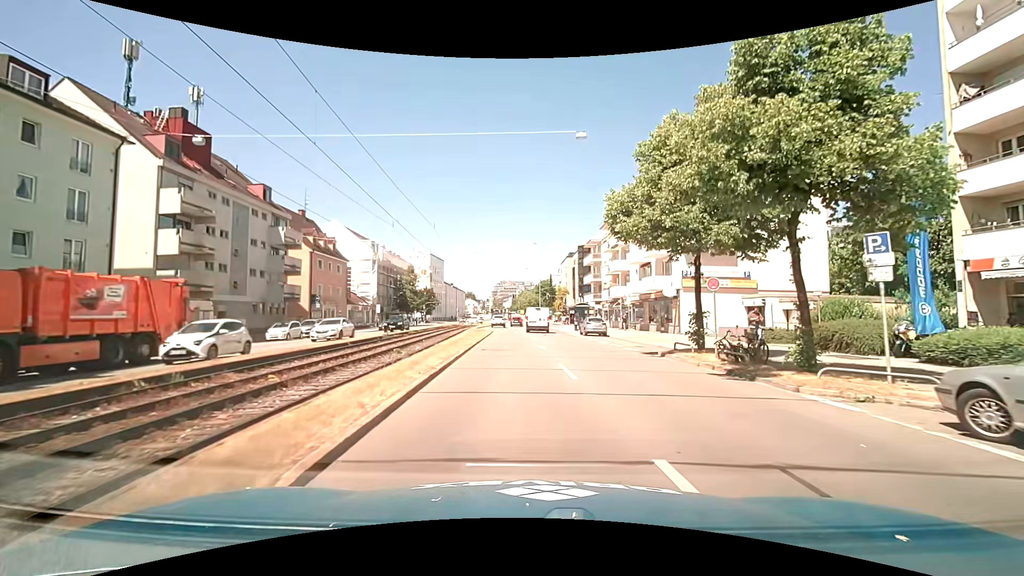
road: primary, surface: asphalt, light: Day
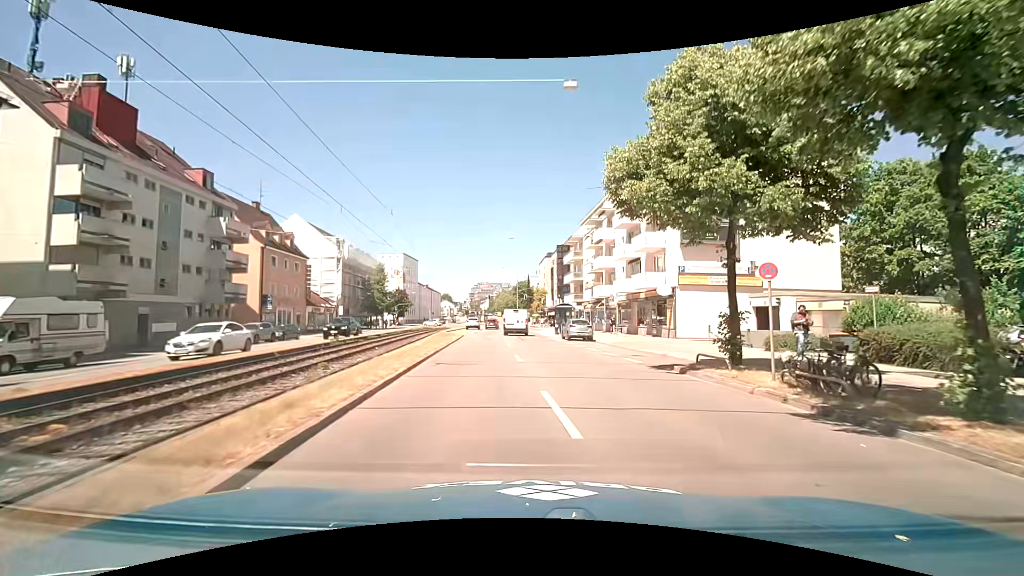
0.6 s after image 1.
(+0.1, +5.1) m; +2°
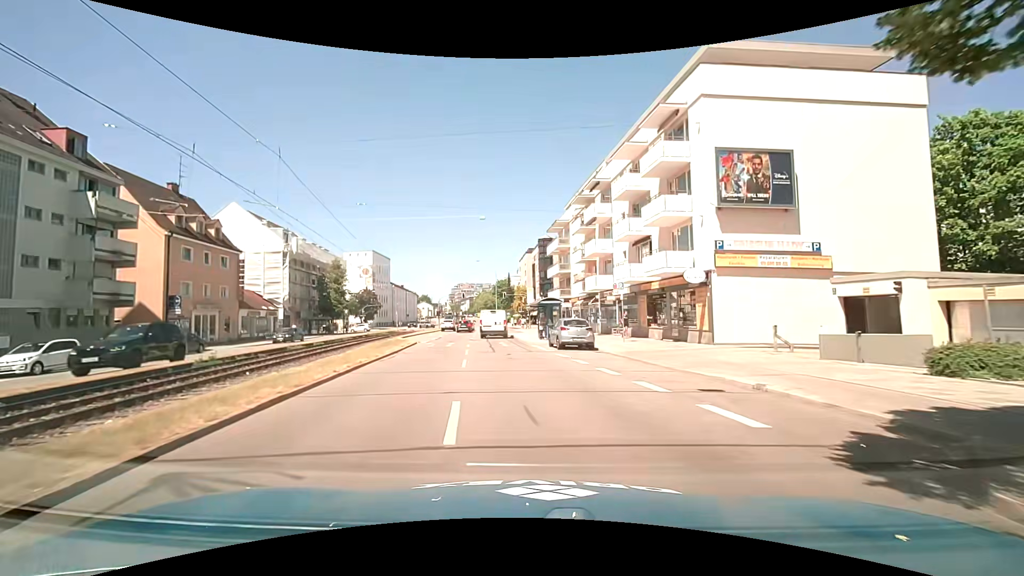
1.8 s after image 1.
(+0.4, +10.4) m; +2°
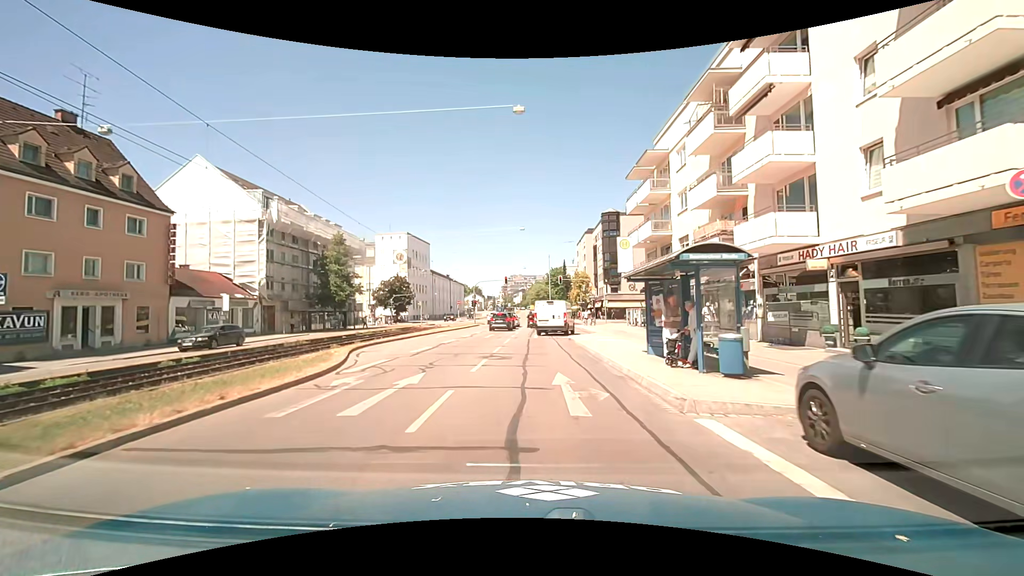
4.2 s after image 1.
(-0.9, +20.3) m; -6°
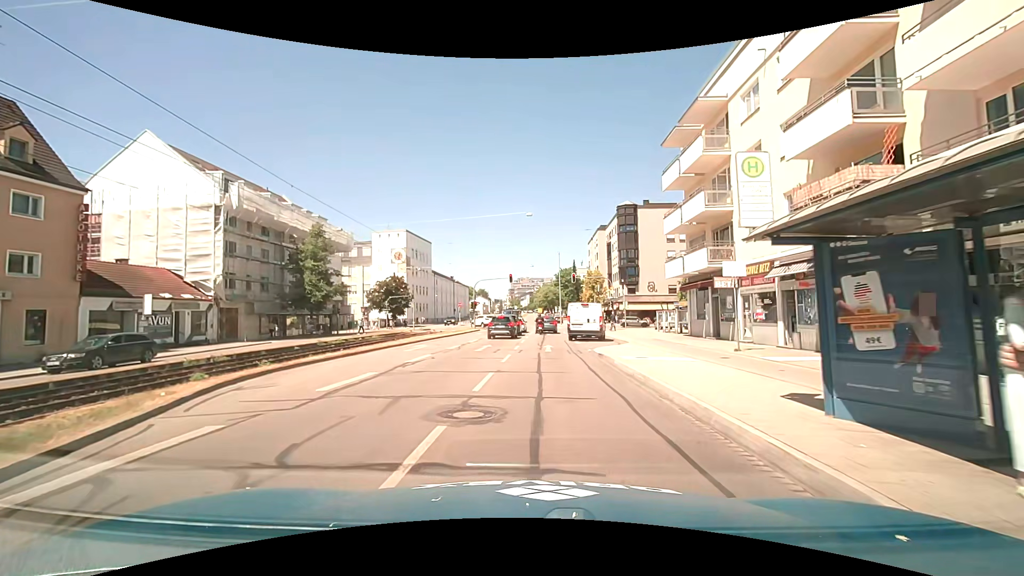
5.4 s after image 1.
(-0.1, +8.4) m; 0°
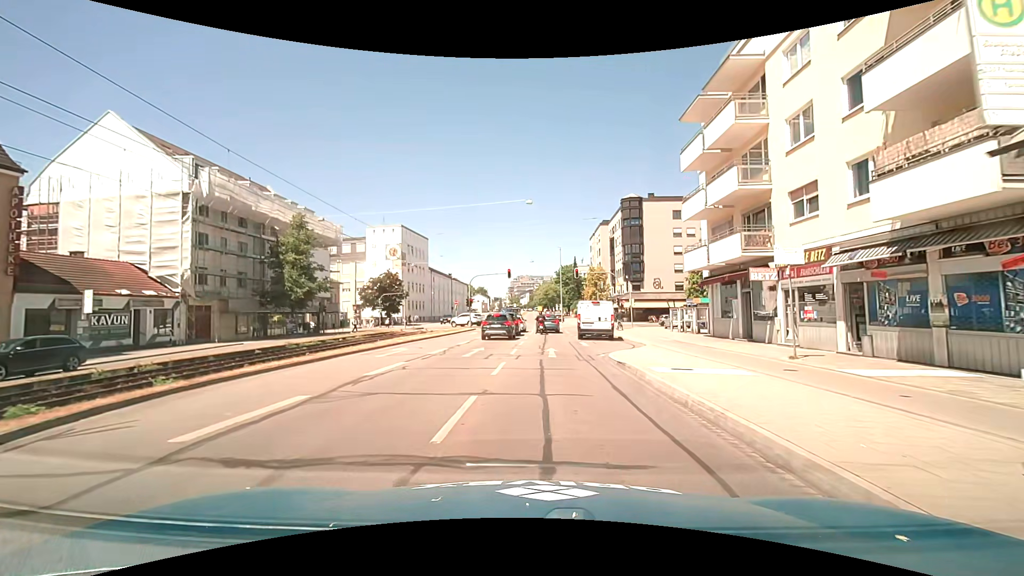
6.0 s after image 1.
(-0.1, +3.8) m; -1°
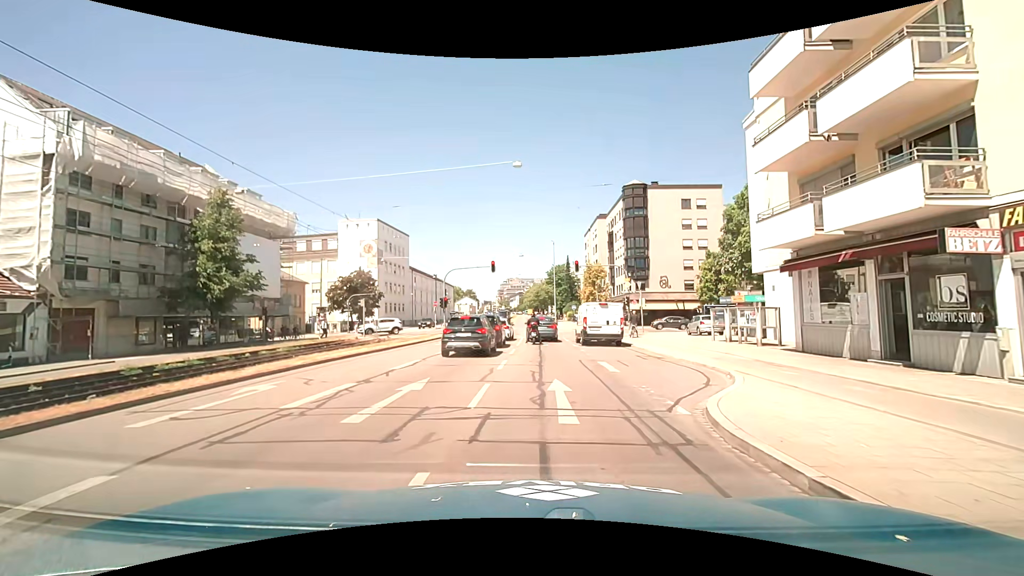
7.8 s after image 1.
(+0.1, +9.8) m; +2°
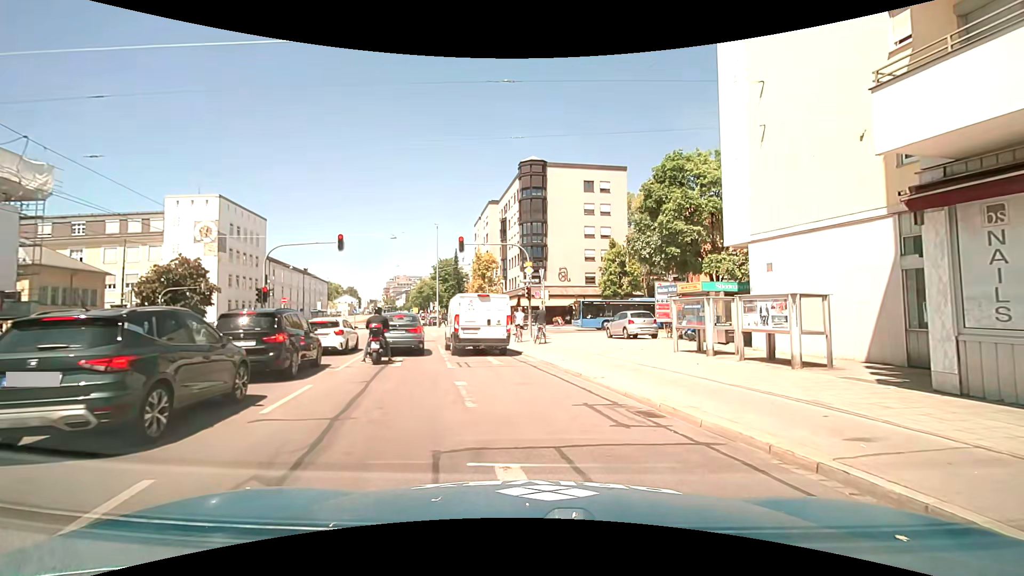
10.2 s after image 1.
(+0.9, +11.7) m; +12°
